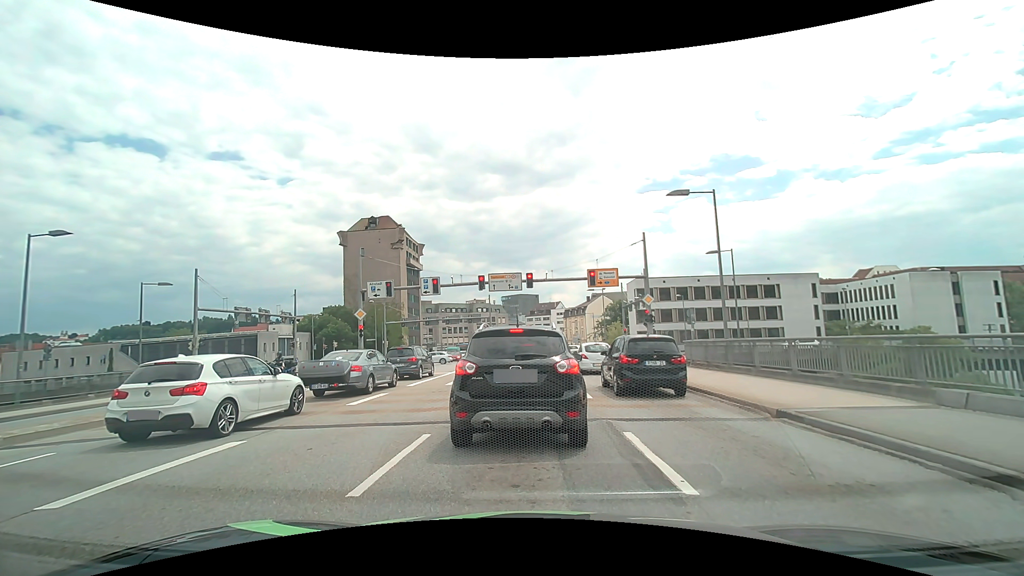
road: primary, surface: asphalt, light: Day
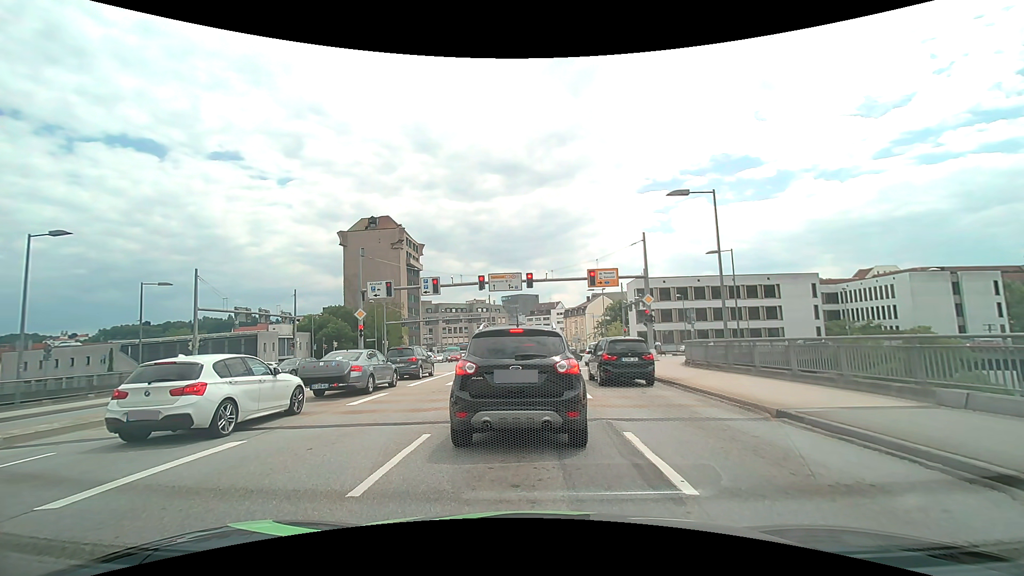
(0.0, 0.0) m; 0°
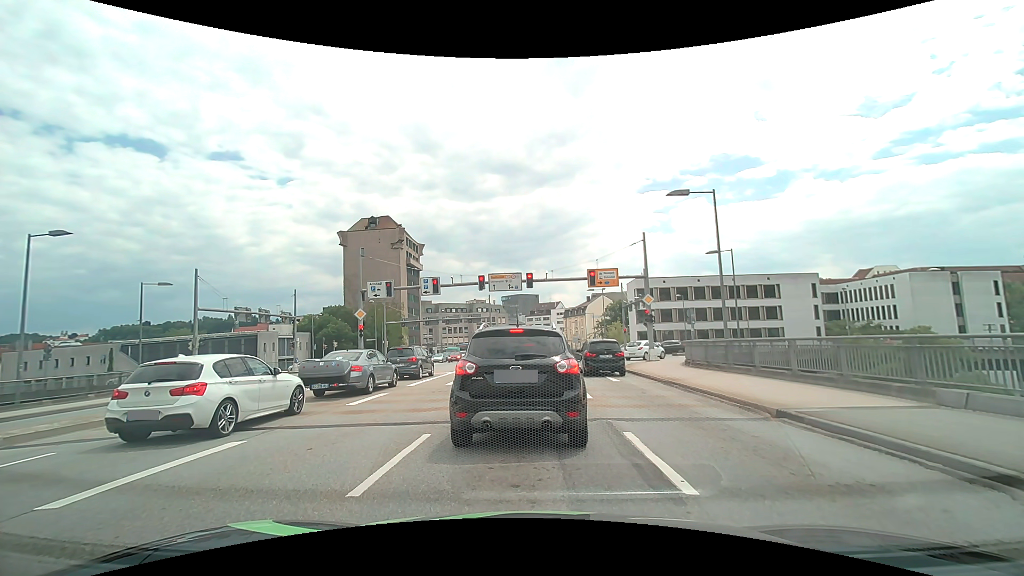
(0.0, 0.0) m; 0°
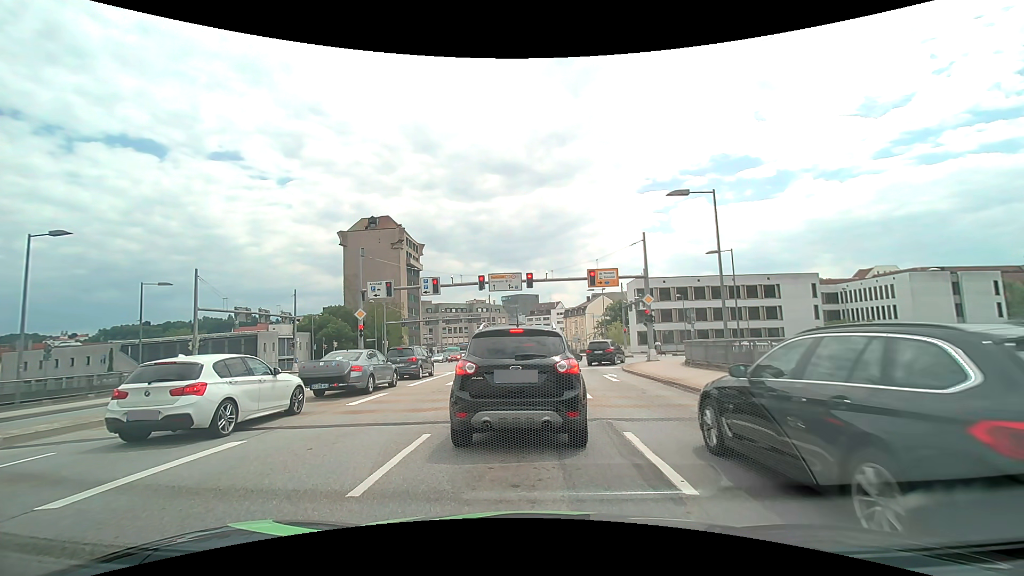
(0.0, 0.0) m; 0°
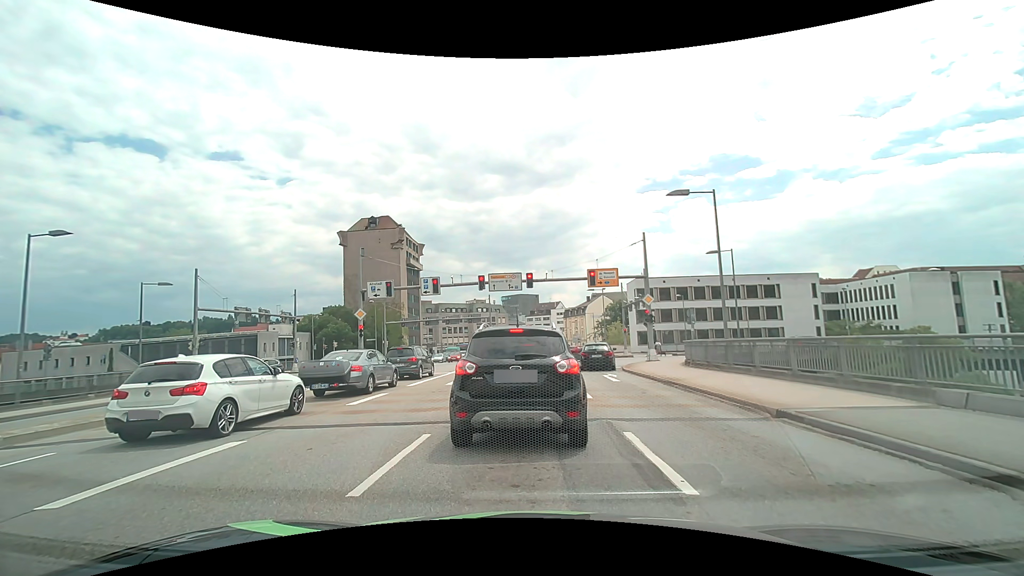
(0.0, 0.0) m; 0°
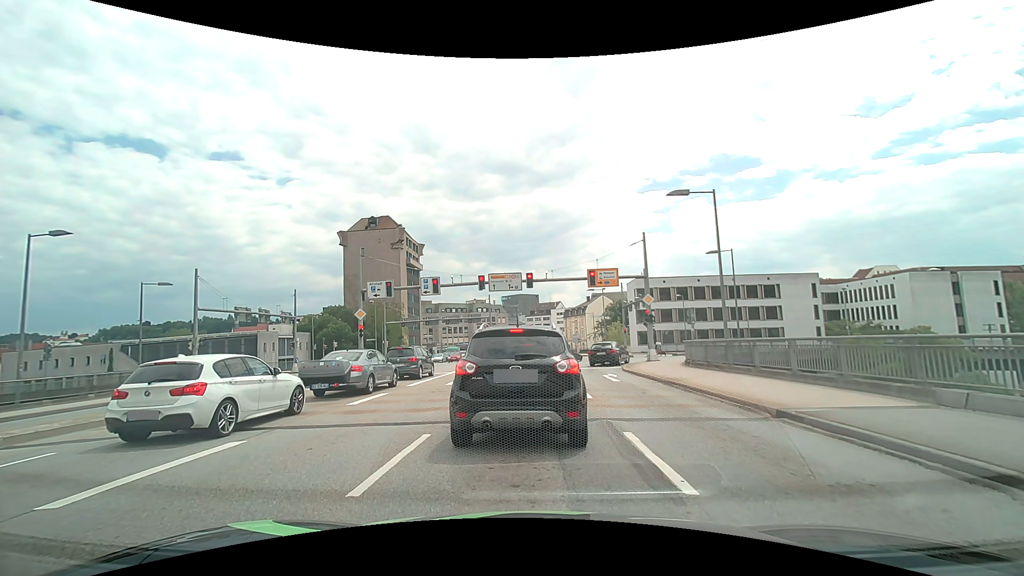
(0.0, 0.0) m; 0°
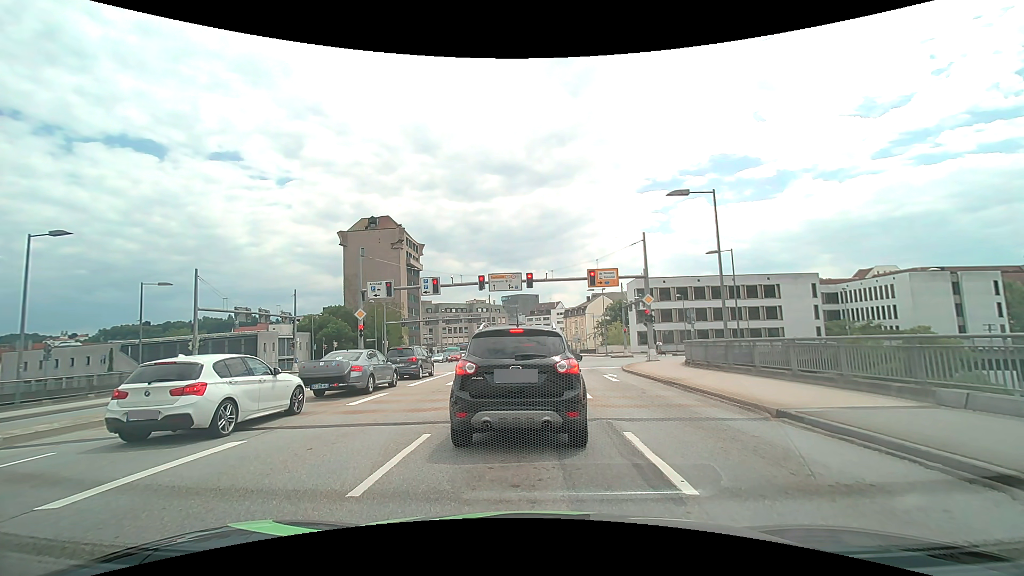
(0.0, 0.0) m; 0°
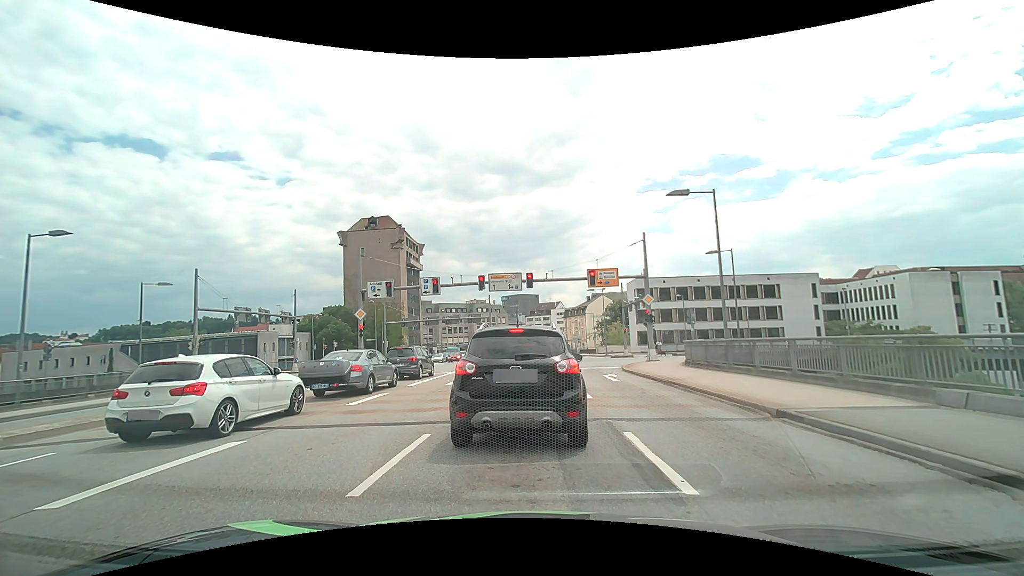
(0.0, 0.0) m; 0°
(0, +10) (0, +20) (0, +30) (0, +40) (+1, +50) (+1, +60) (+1, +70) (+1, +80) (+1, +90) (+1, +100) m
